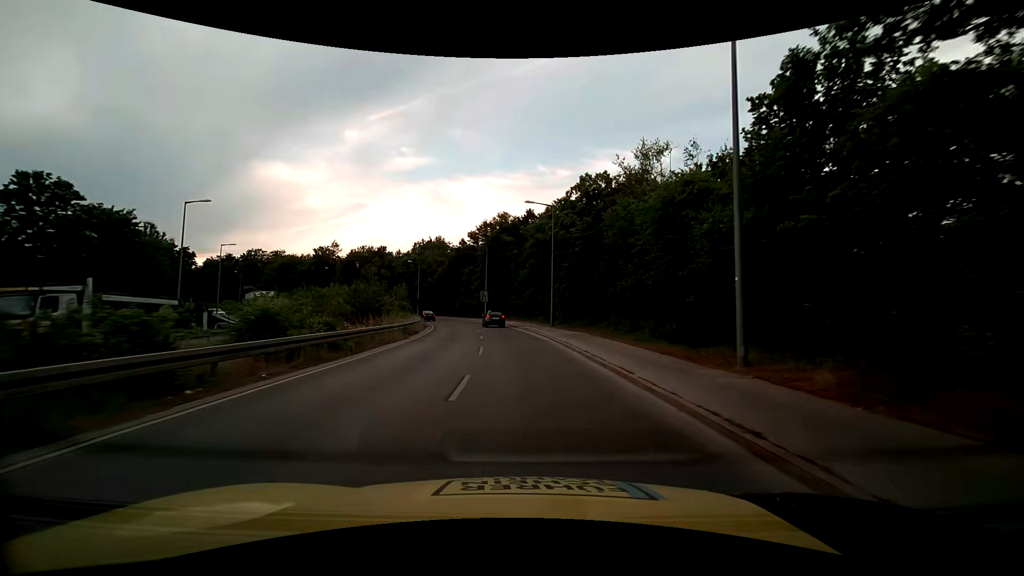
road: secondary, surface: asphalt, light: Day
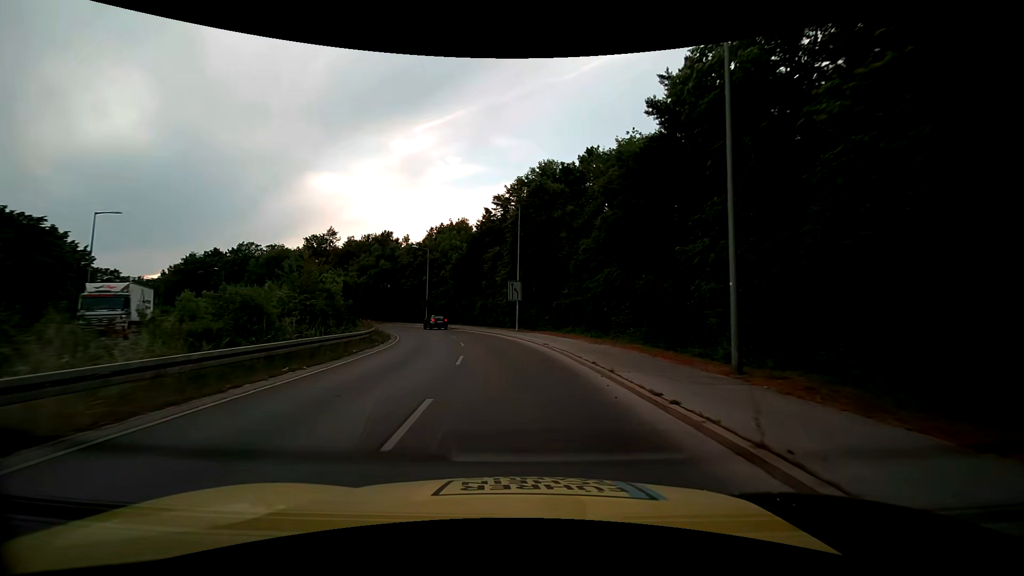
(-1.1, +30.1) m; -5°
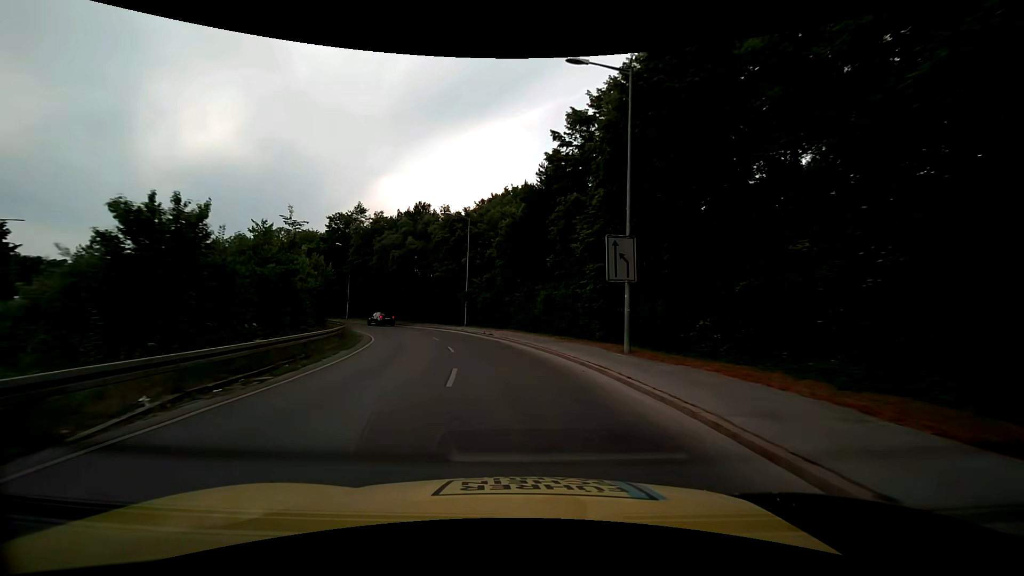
(-1.5, +22.8) m; -8°
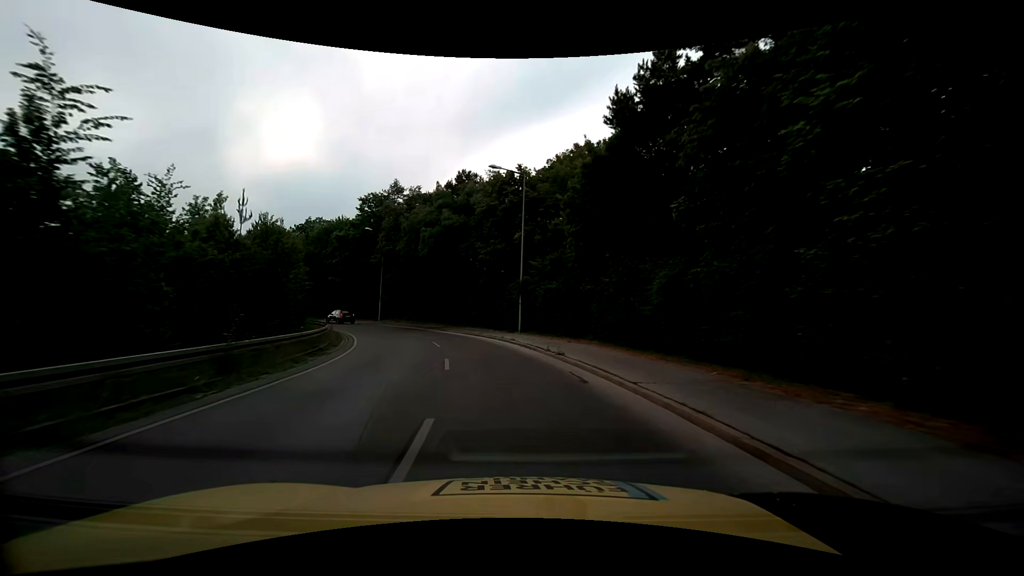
(-0.9, +15.2) m; -7°
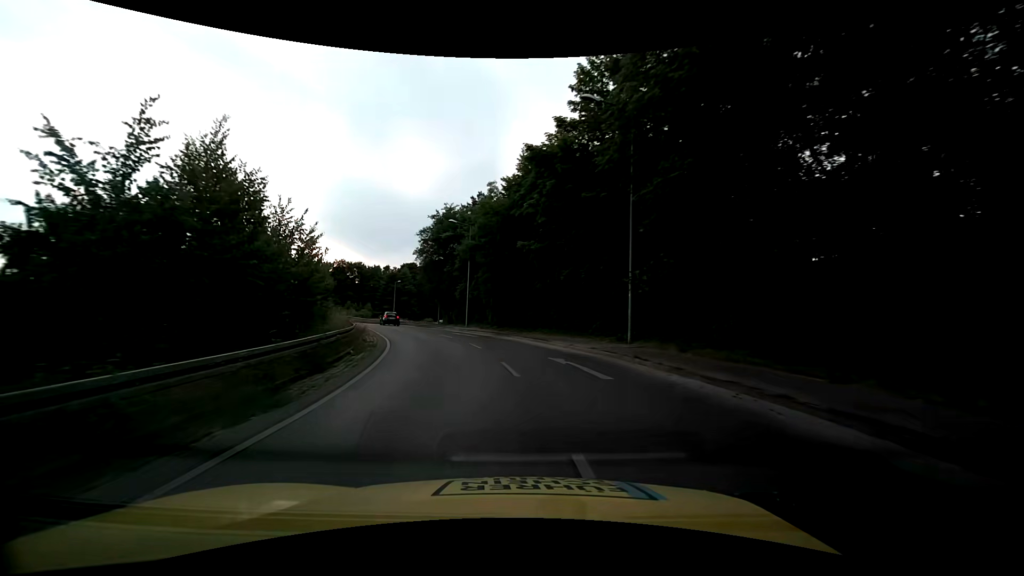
(-9.1, +36.6) m; -30°
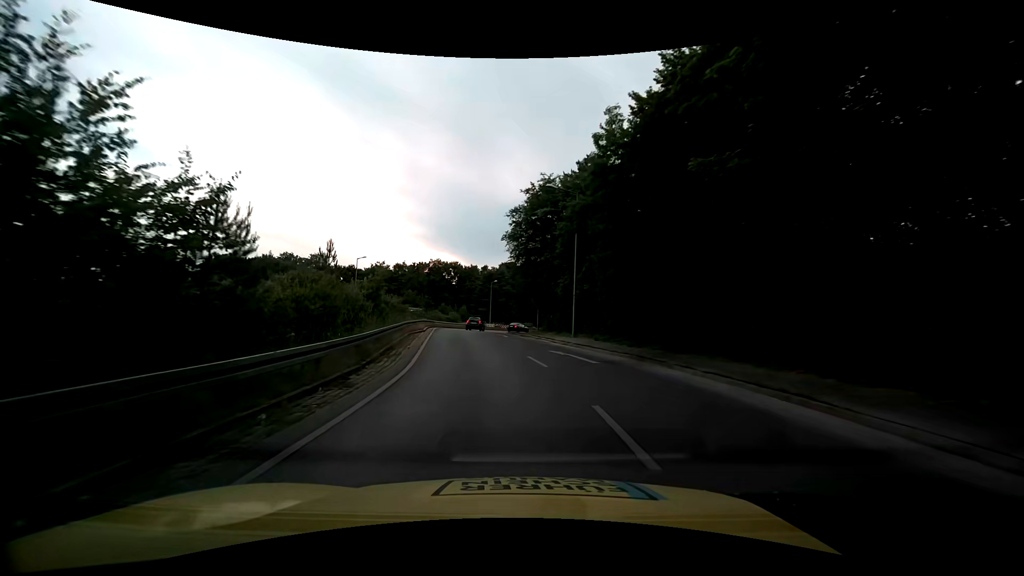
(-1.5, +14.8) m; -12°
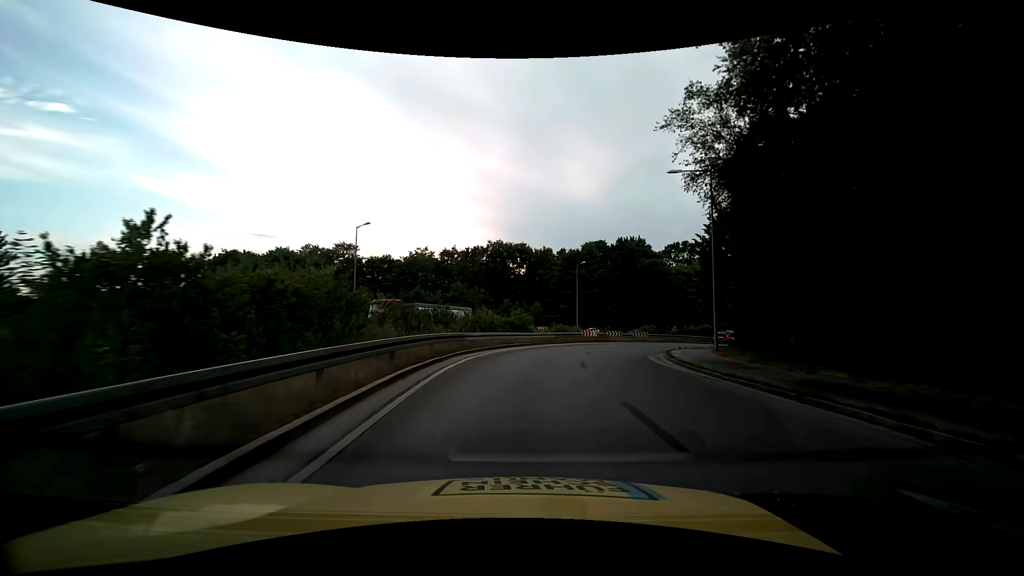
(-4.8, +34.9) m; -10°
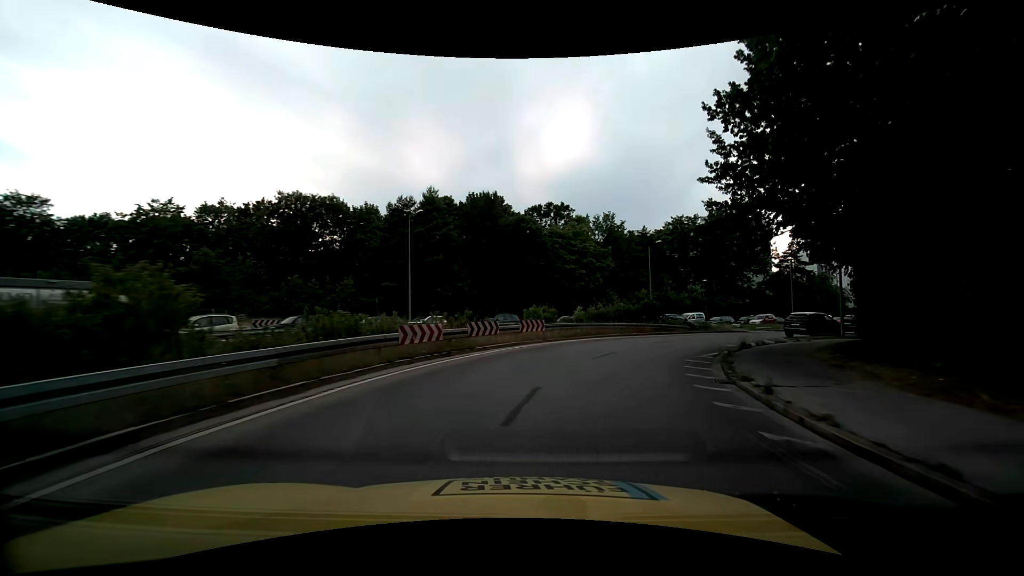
(+3.2, +26.0) m; +17°
(+1, +10) (+4, +19) (+9, +28) (+15, +36) (+23, +42) (+32, +47) (+40, +52) (+49, +57) (+58, +62) (+66, +68) m
